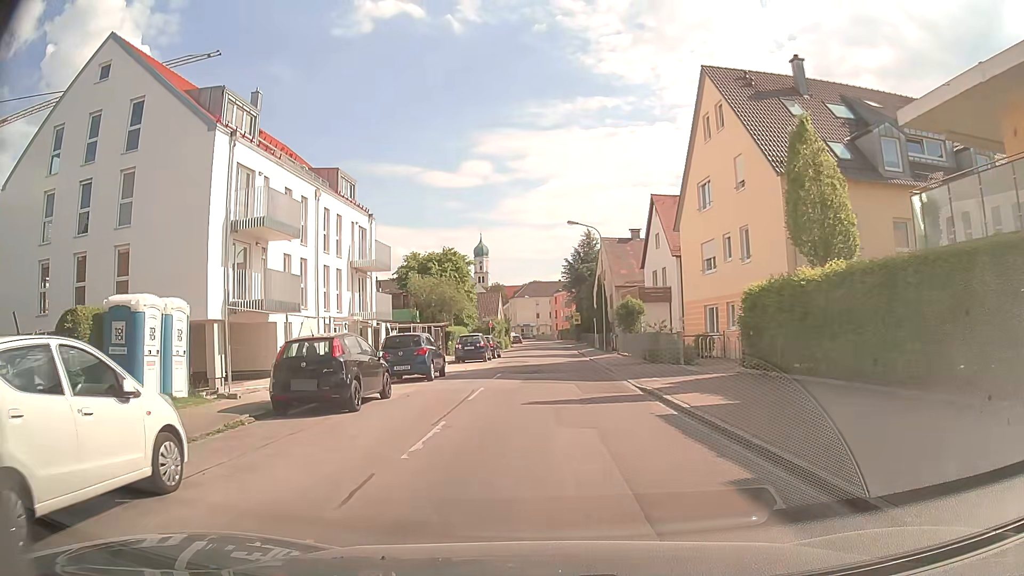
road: tertiary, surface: asphalt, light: Day
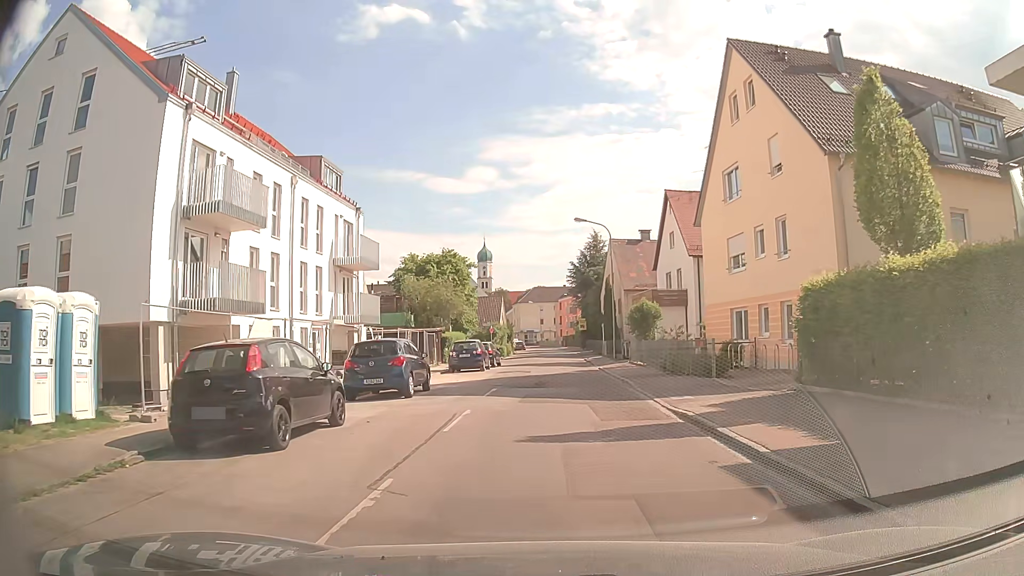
(-0.1, +3.9) m; -1°
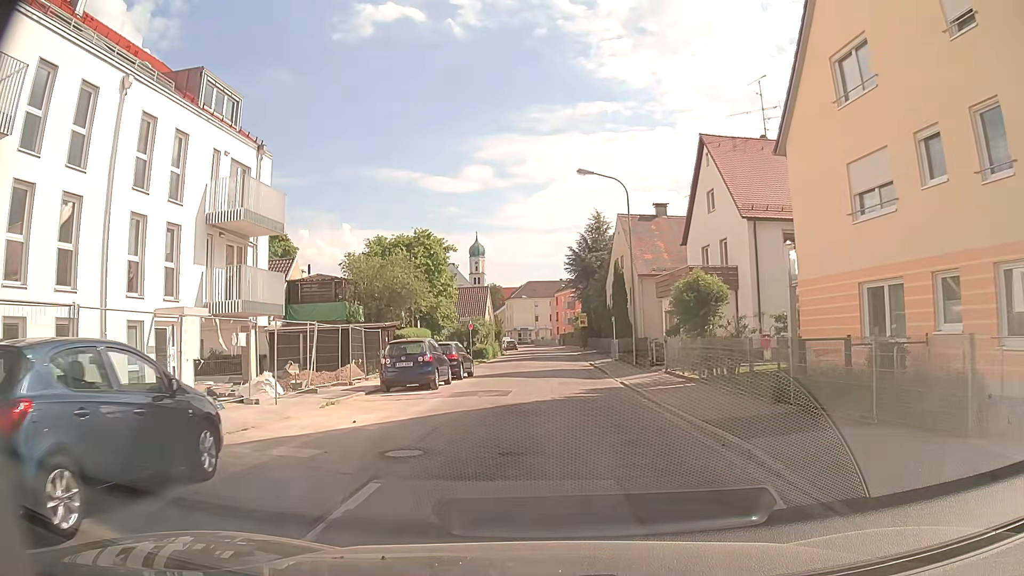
(+0.1, +12.8) m; +1°
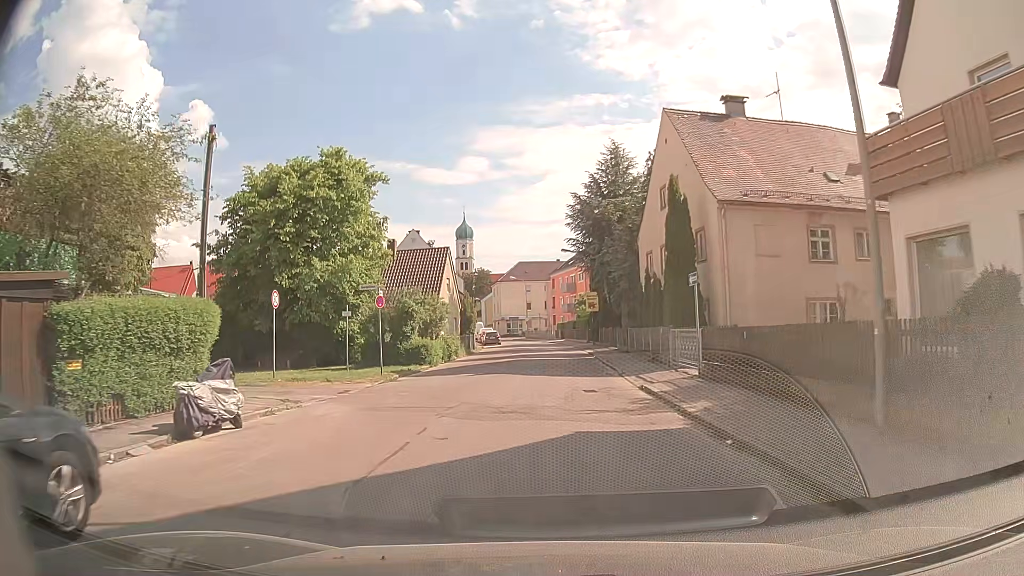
(0.0, +24.5) m; -1°
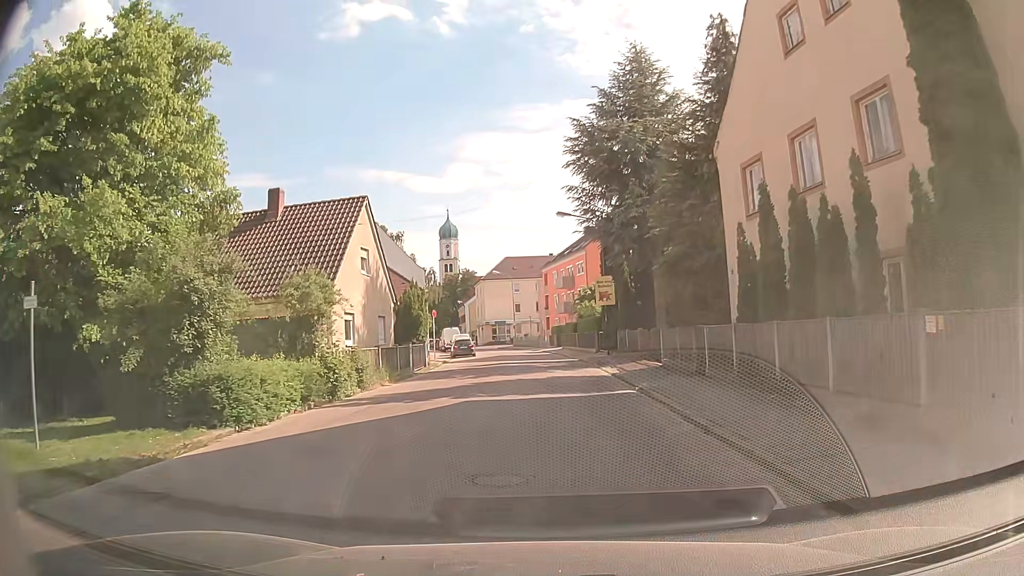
(+0.4, +18.4) m; +2°
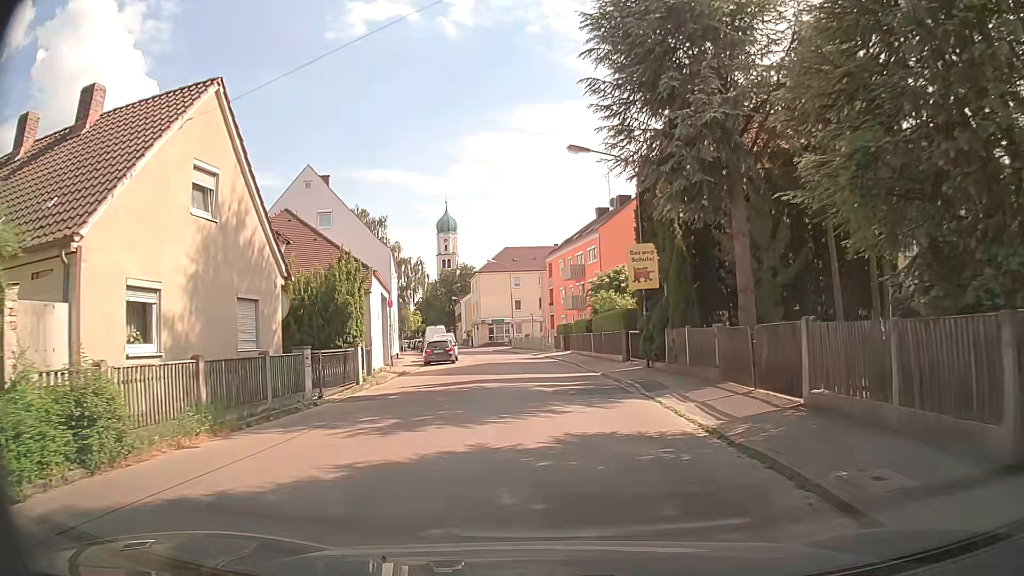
(-0.1, +12.9) m; 0°
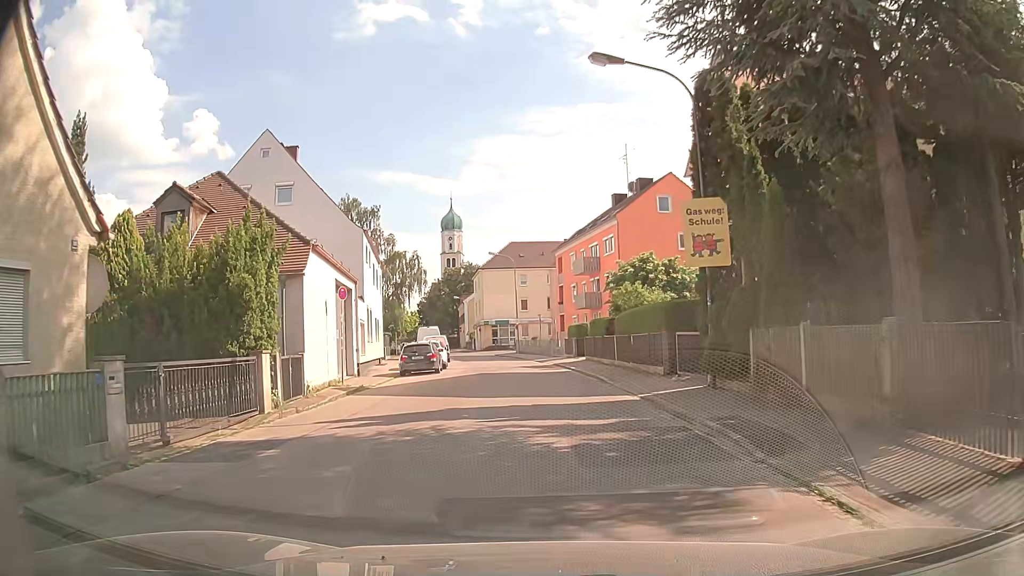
(-0.1, +8.1) m; -1°
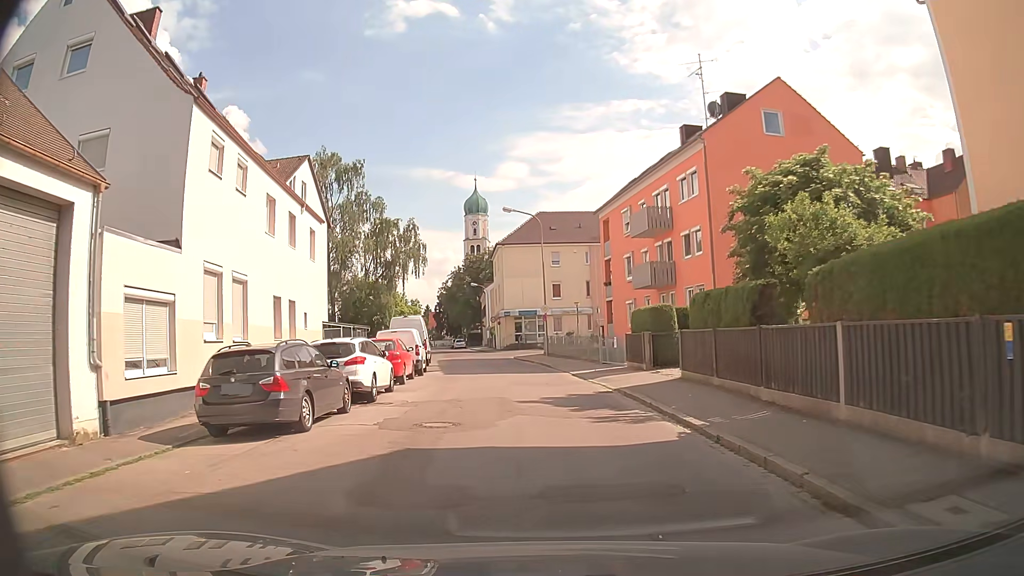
(-0.5, +19.4) m; -3°
